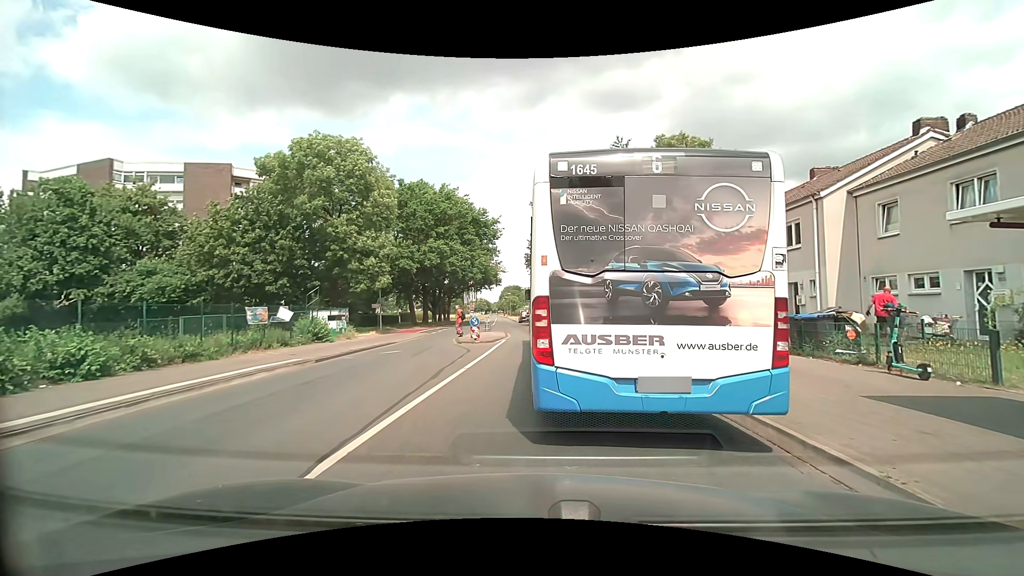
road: tertiary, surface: asphalt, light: Day
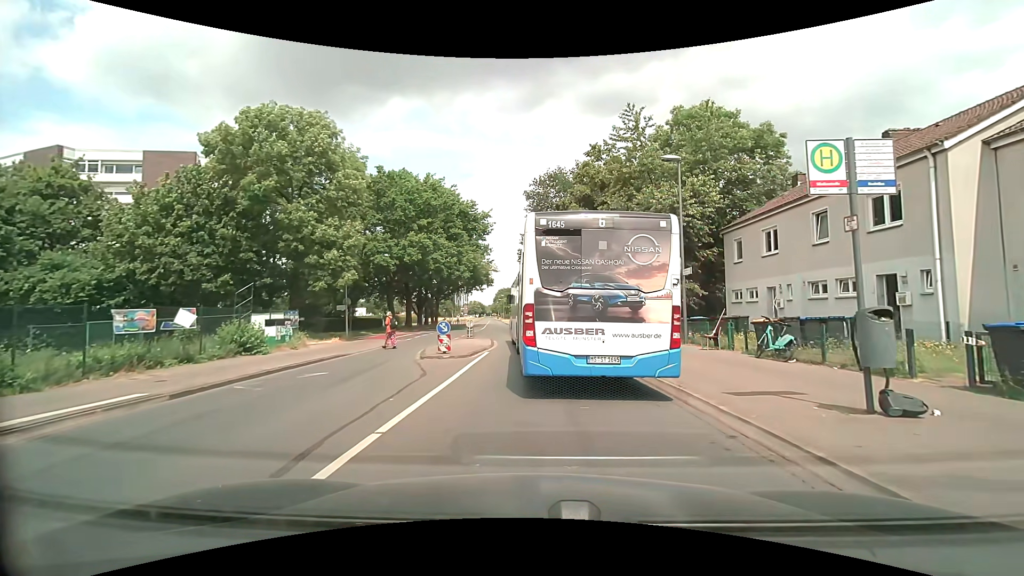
(0.0, +6.7) m; -1°
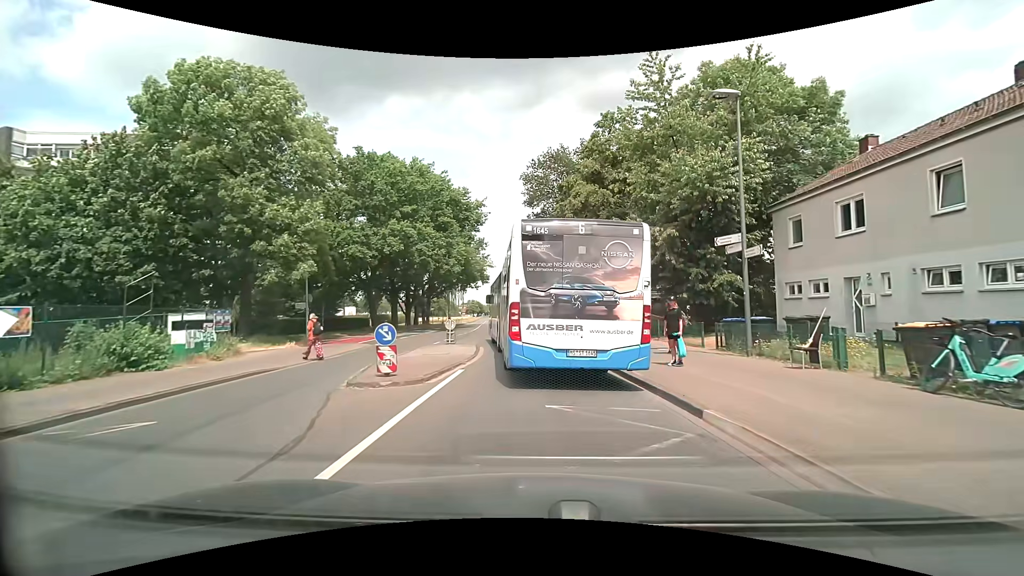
(+0.1, +6.2) m; +1°
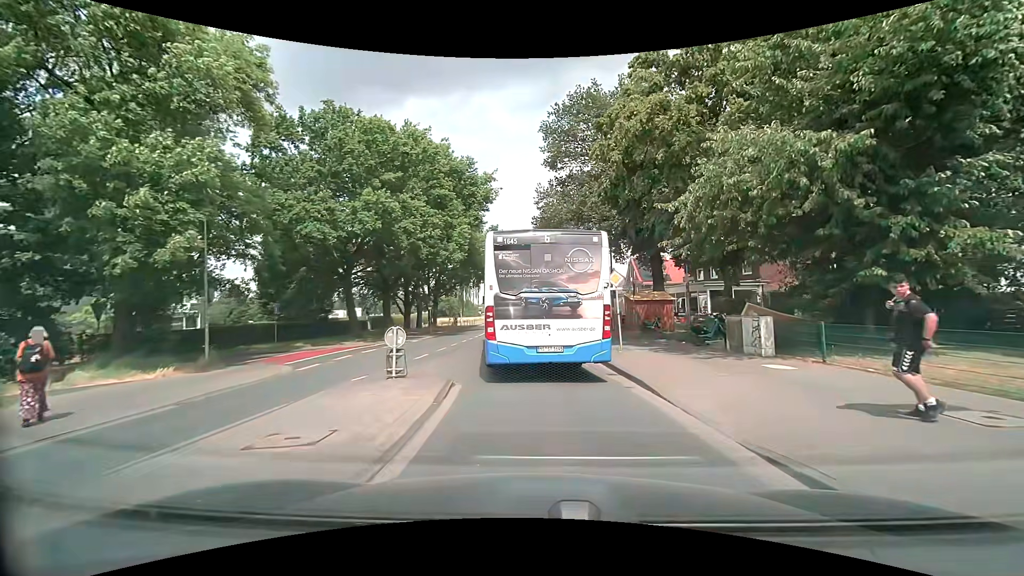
(-0.2, +11.4) m; -2°
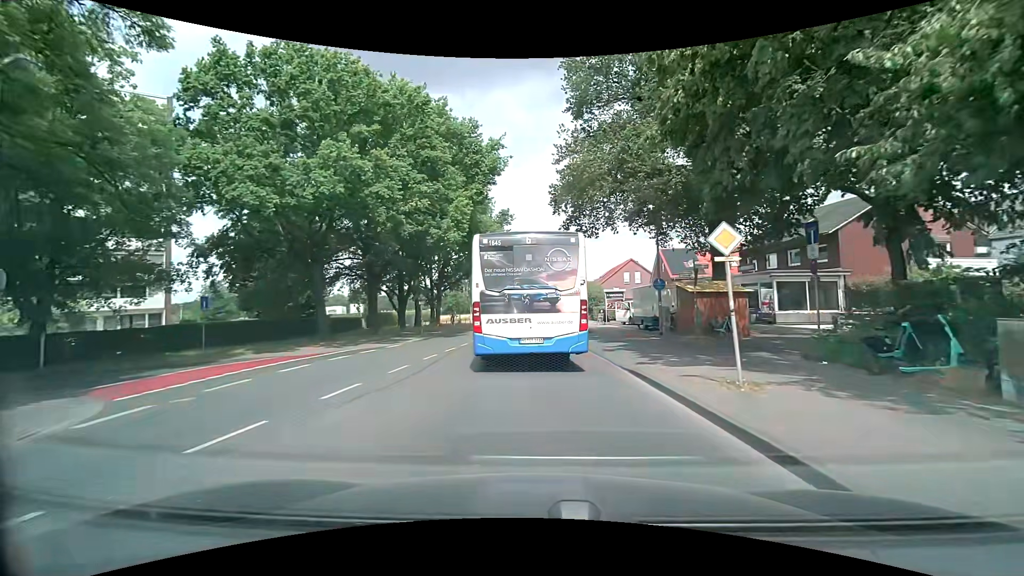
(-0.1, +8.5) m; -2°
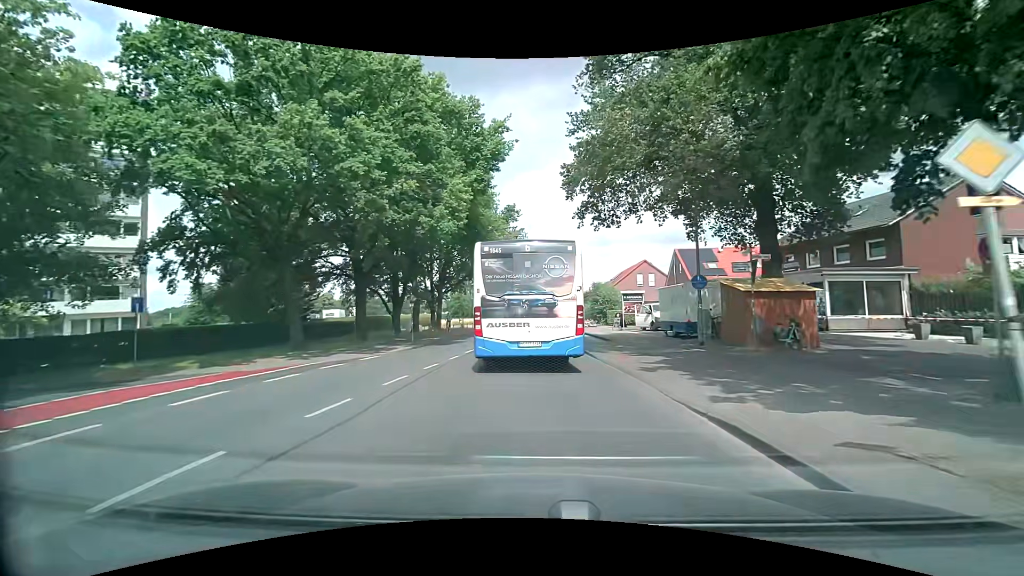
(0.0, +4.6) m; -1°
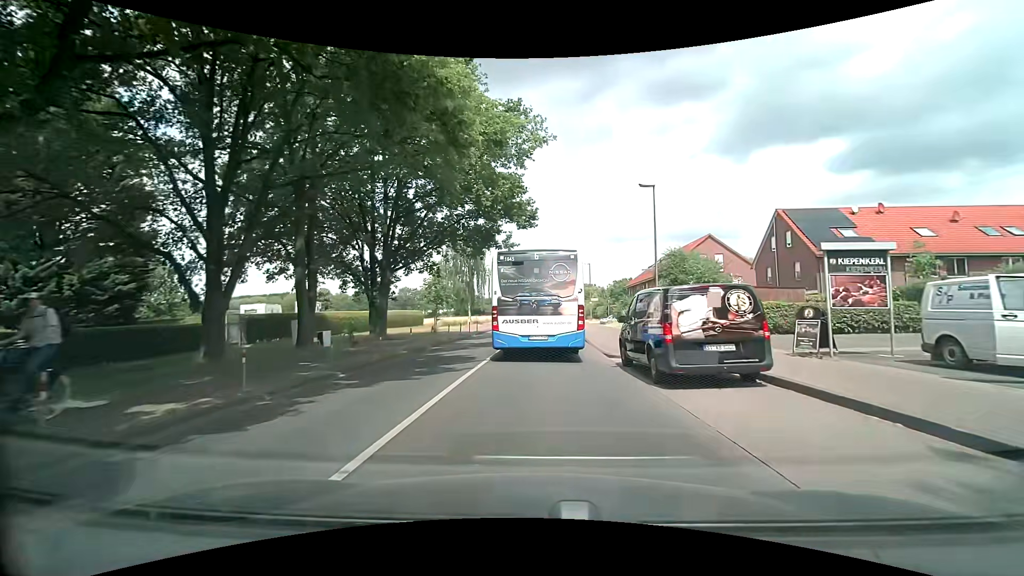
(-0.6, +26.2) m; -1°
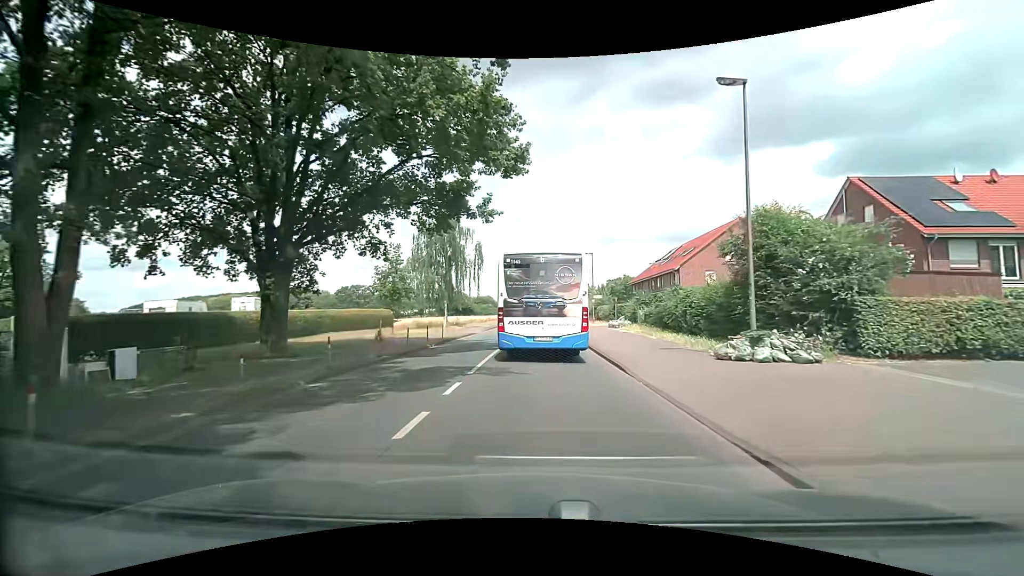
(0.0, +11.9) m; 0°
(0, +10) (0, +20) (+1, +30) (+1, +40) (+1, +50) (+1, +60) (+1, +70) (+1, +80) (+1, +90) (+1, +100) m
